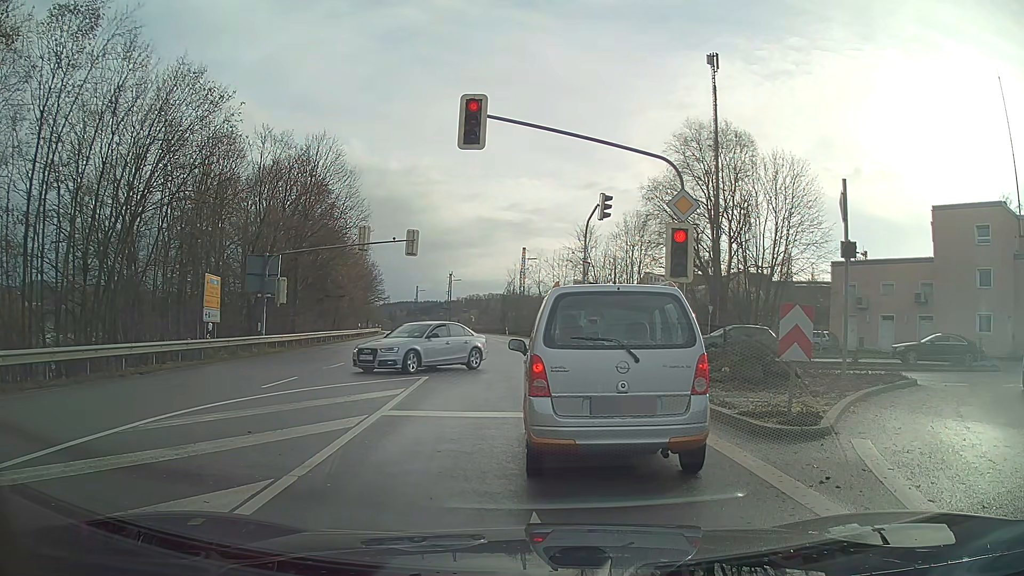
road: primary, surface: asphalt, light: Day
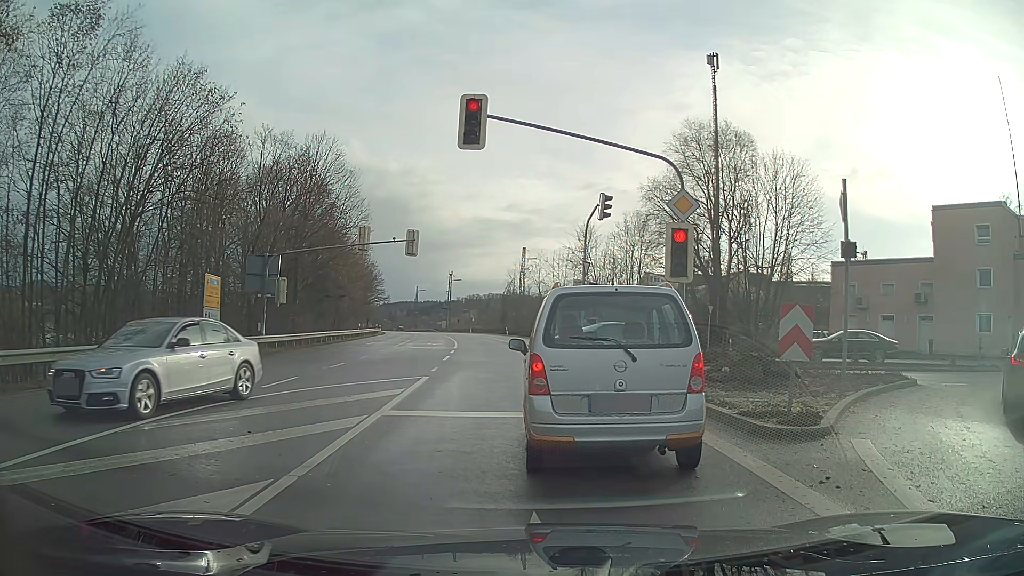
(0.0, 0.0) m; 0°
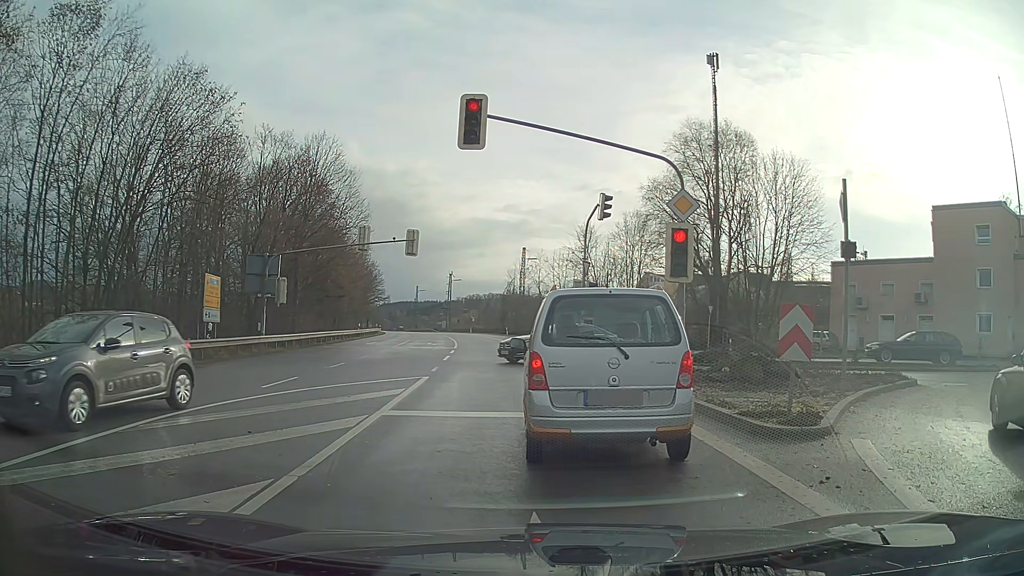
(0.0, 0.0) m; 0°
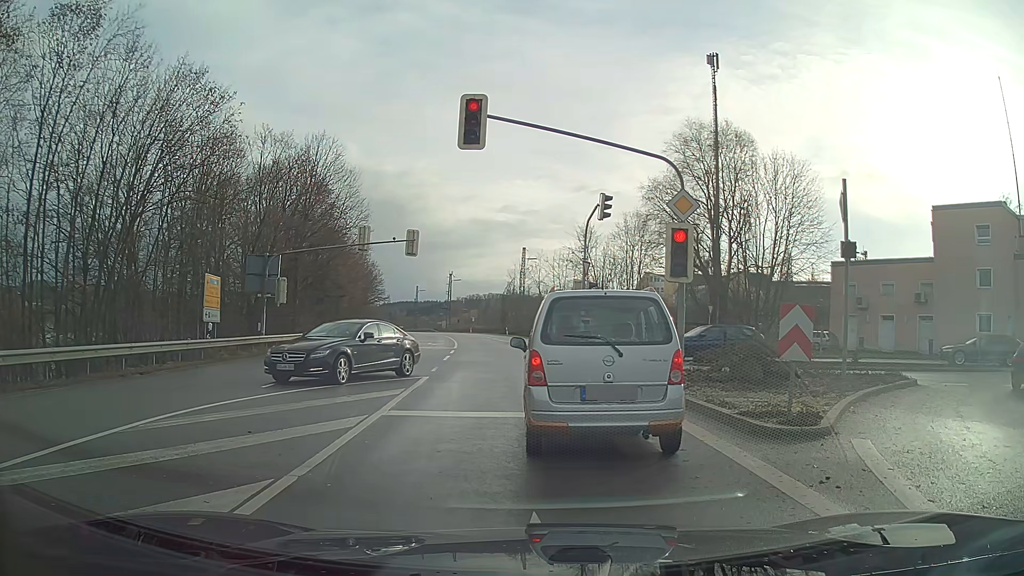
(0.0, 0.0) m; 0°
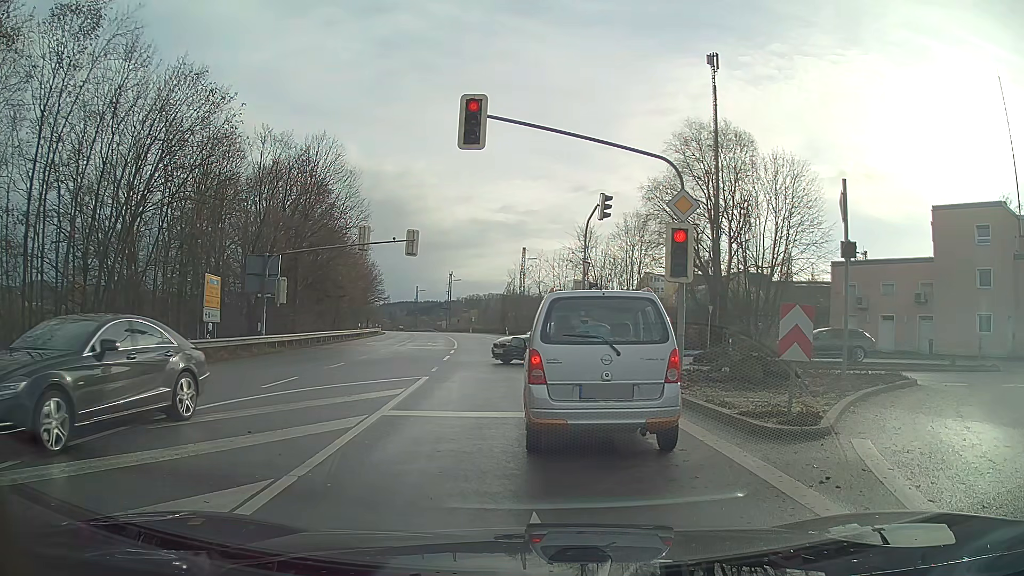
(0.0, 0.0) m; 0°
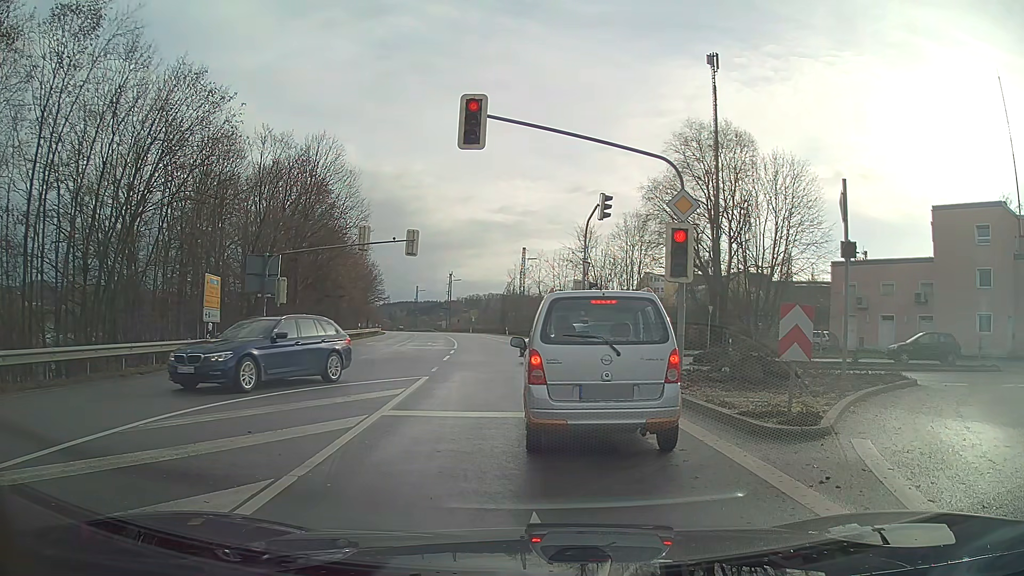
(0.0, 0.0) m; 0°
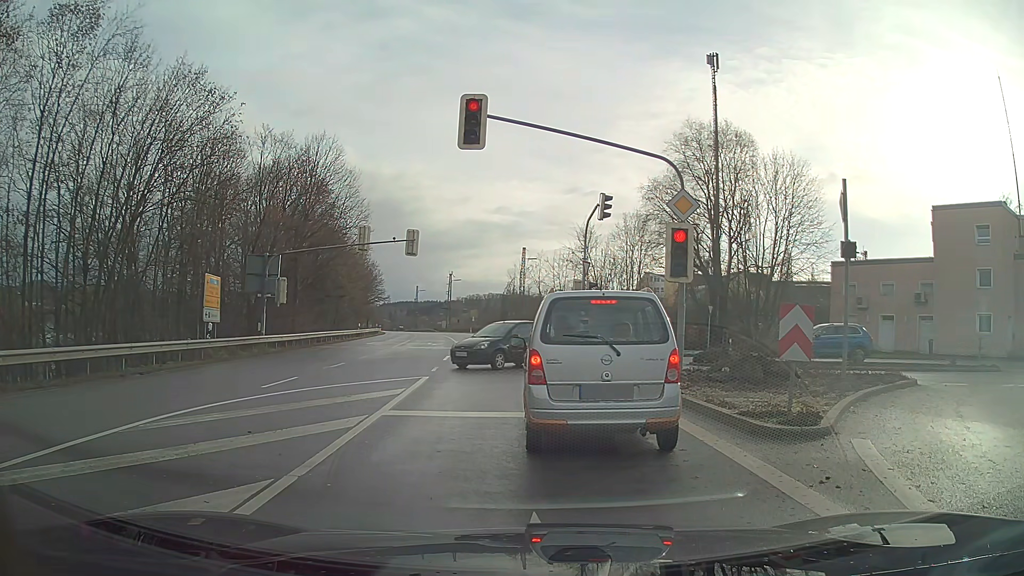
(0.0, 0.0) m; 0°
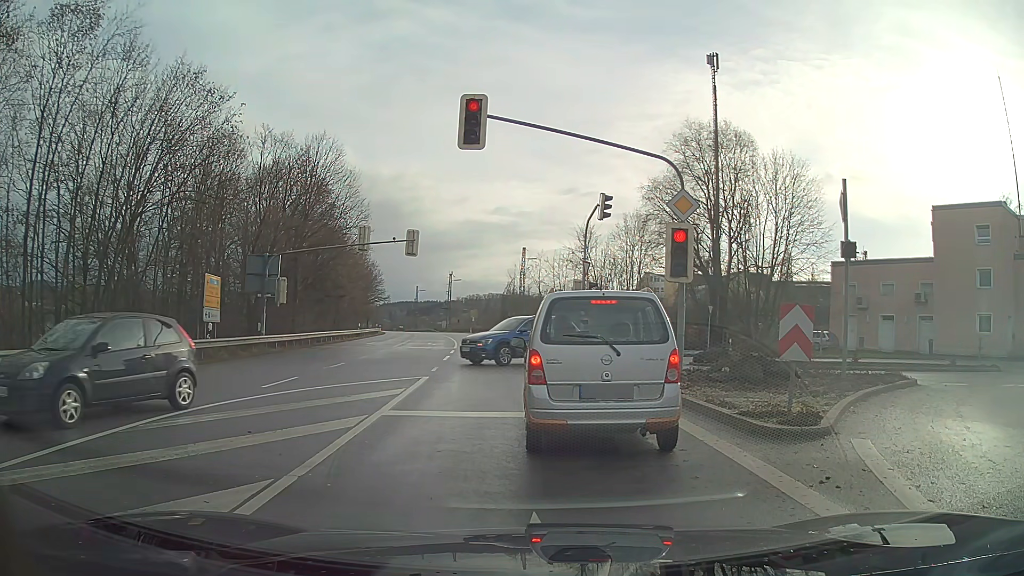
(0.0, 0.0) m; 0°
